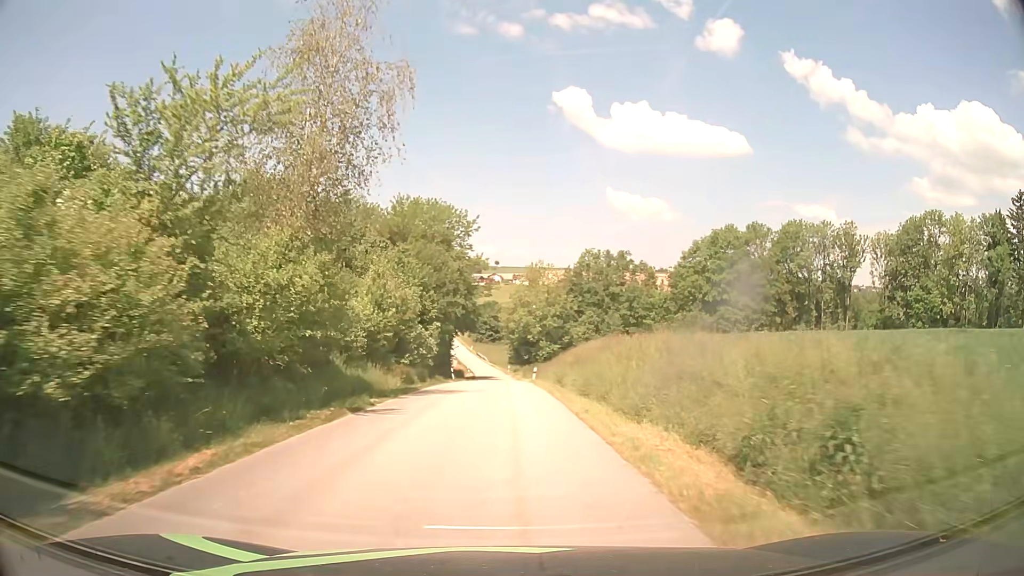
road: unclassified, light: Day
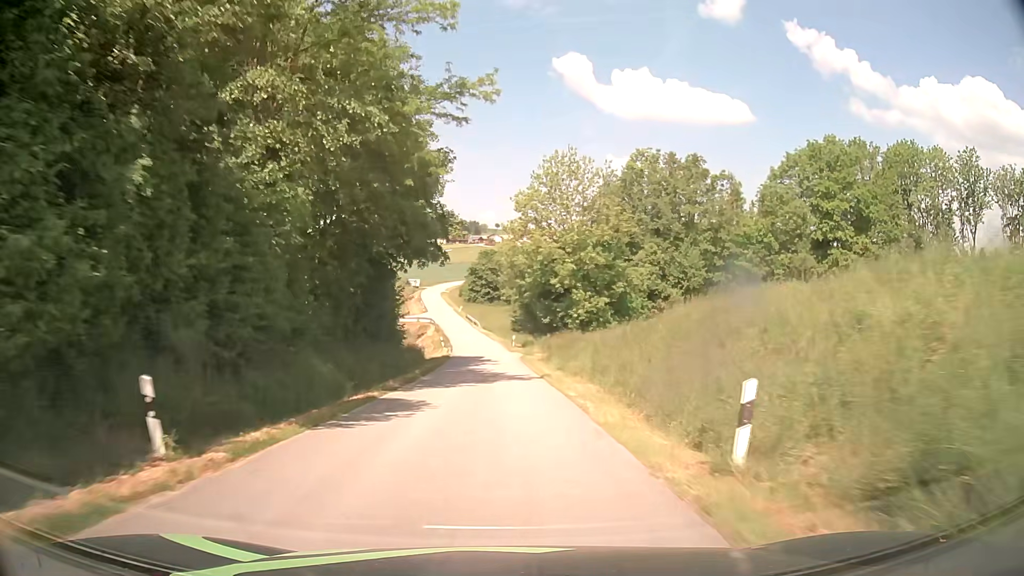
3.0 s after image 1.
(+0.1, +44.4) m; 0°
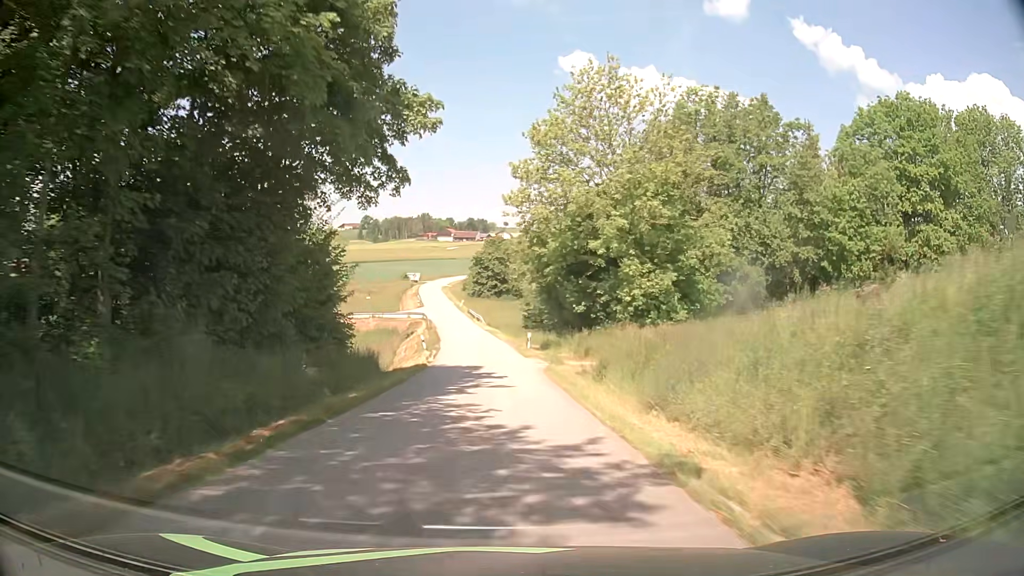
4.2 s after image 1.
(-0.1, +18.6) m; -1°
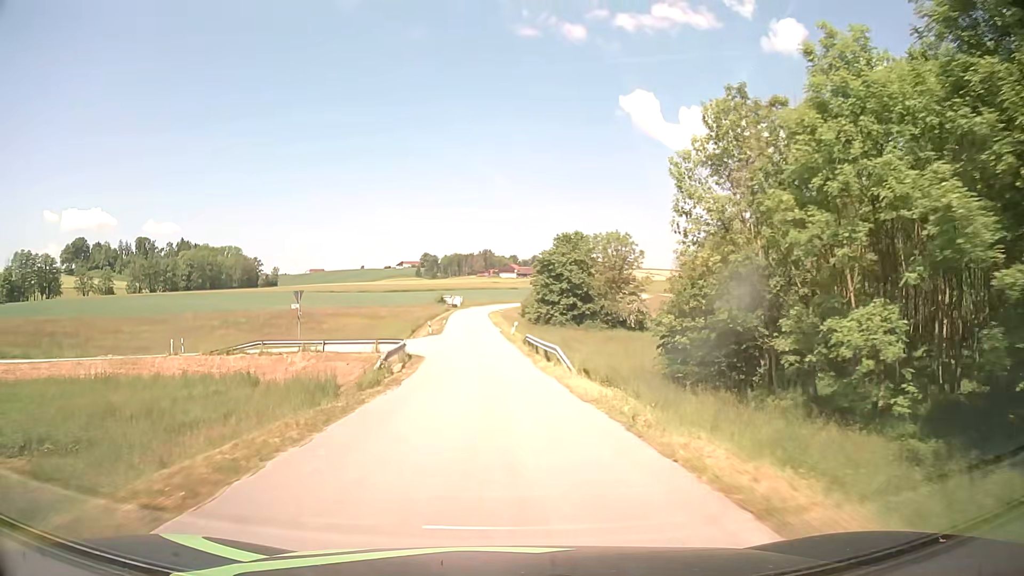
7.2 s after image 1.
(-1.9, +48.6) m; -5°
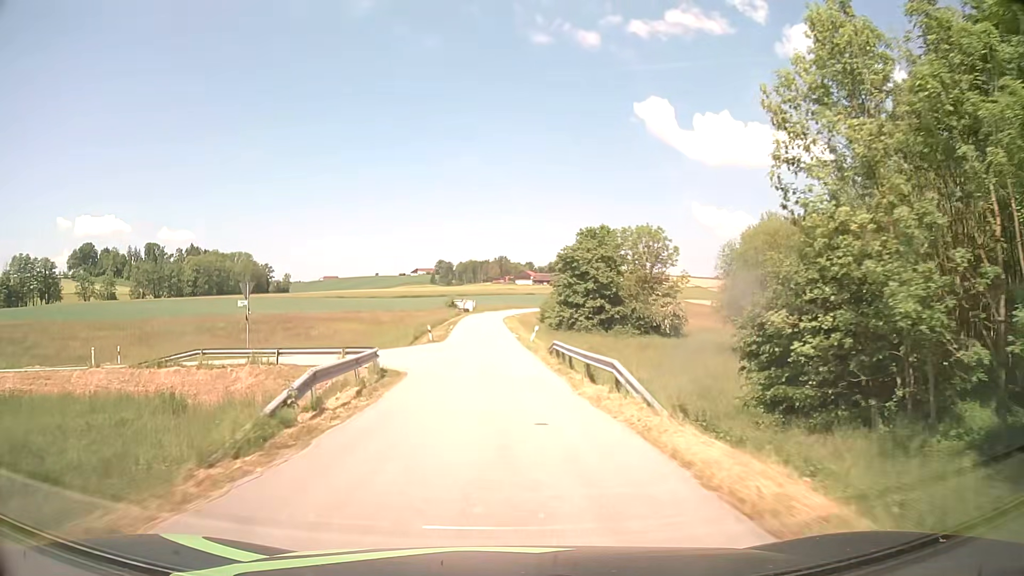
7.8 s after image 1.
(-0.2, +9.9) m; -2°
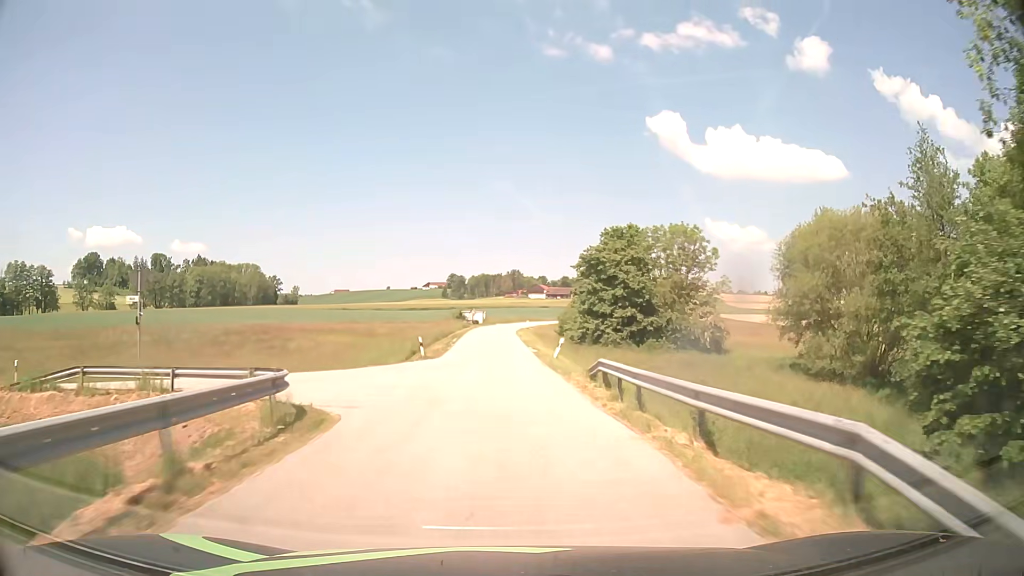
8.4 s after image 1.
(-0.1, +9.9) m; -1°
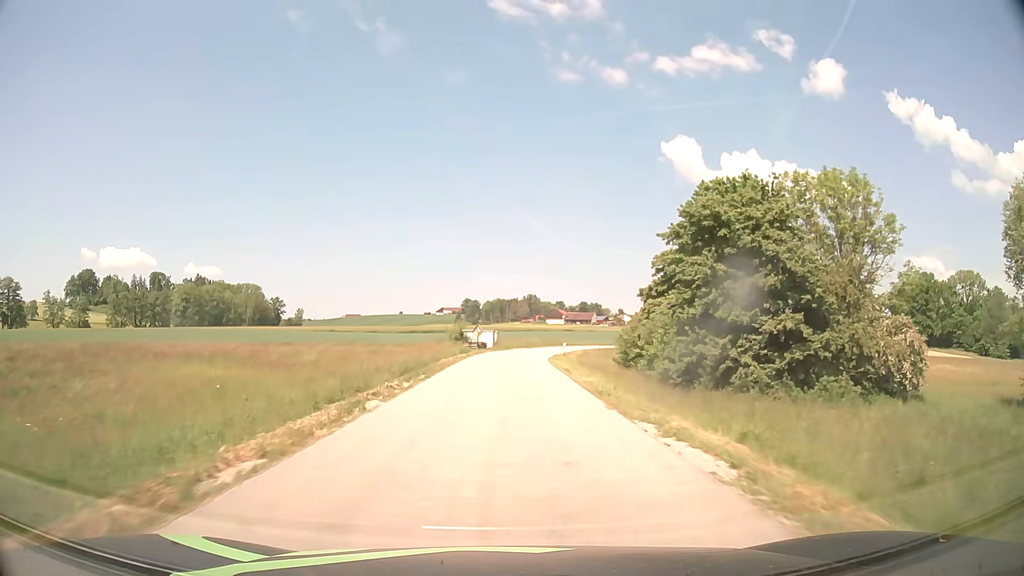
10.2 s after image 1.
(-0.7, +29.7) m; -2°
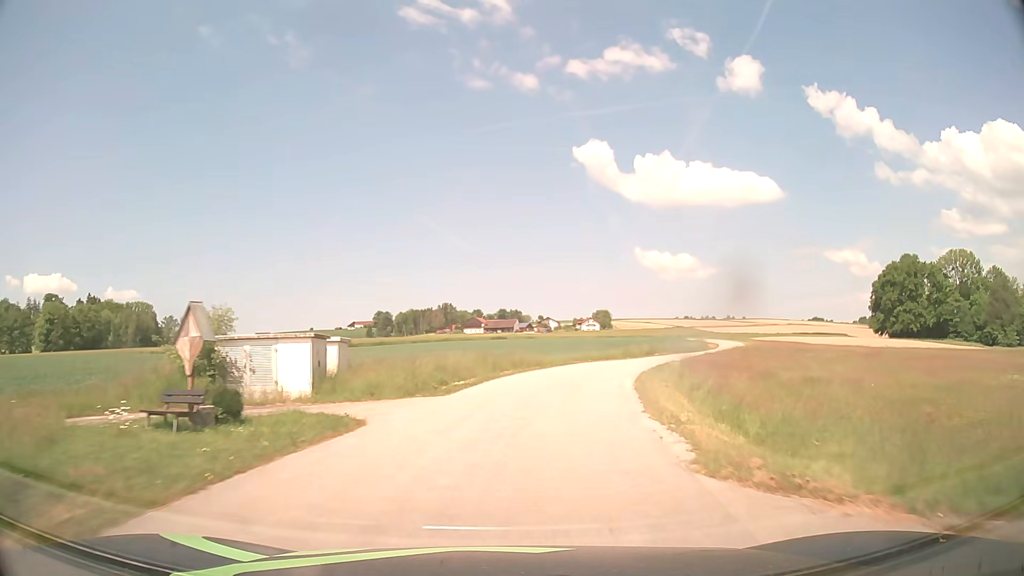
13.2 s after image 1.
(+1.4, +47.4) m; +7°
(0, +10) (+1, +20) (+4, +30) (+6, +39) (+10, +49) (+14, +58) (+19, +66) (+24, +75) (+28, +84) (+32, +93) m
